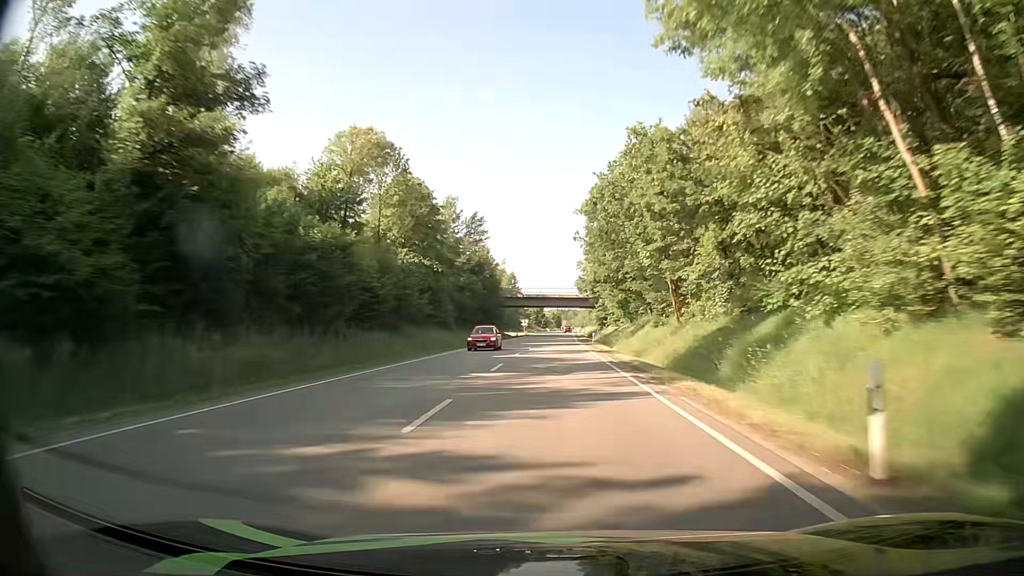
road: primary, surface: asphalt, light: Day
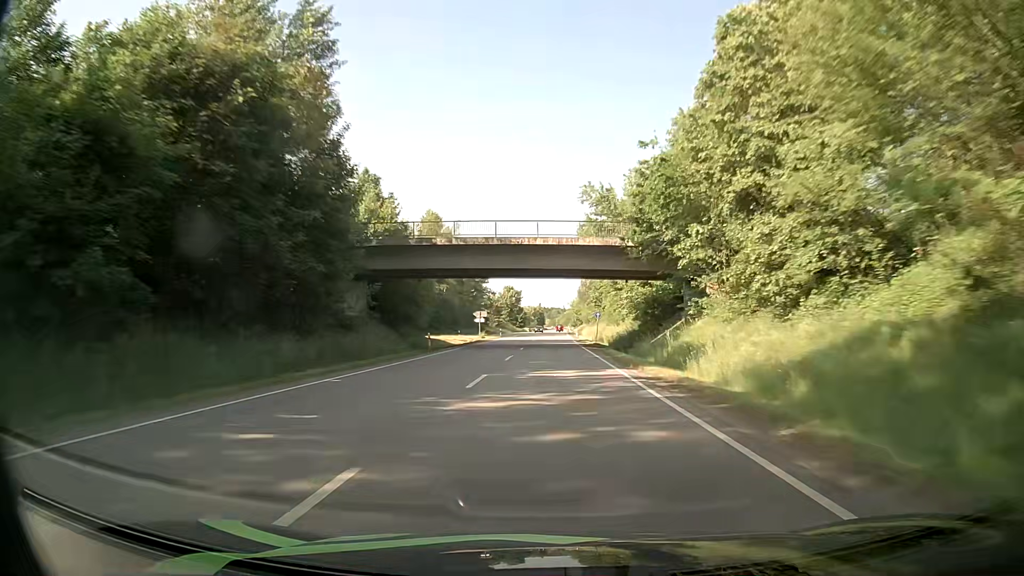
(+0.9, +67.7) m; +2°
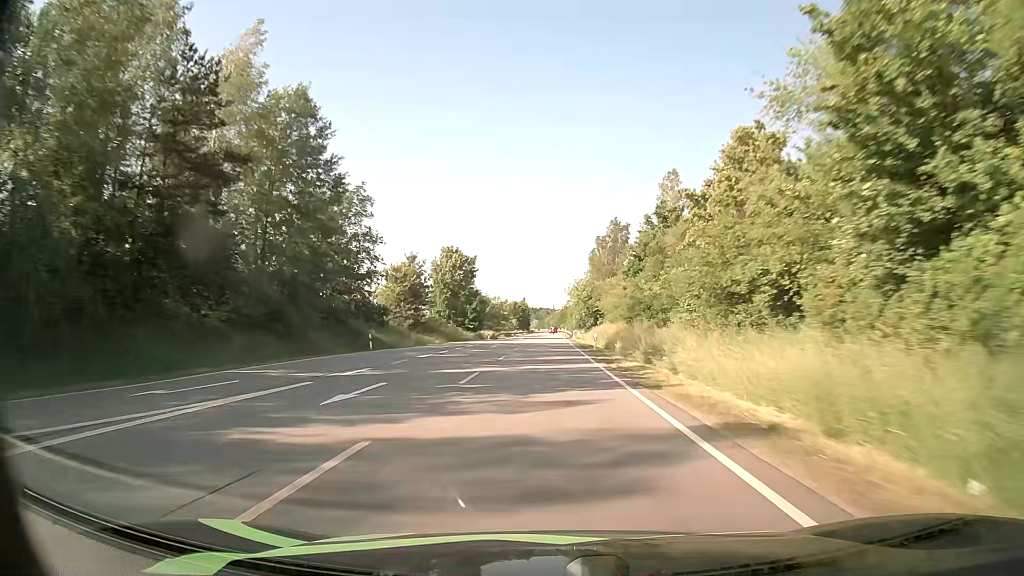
(+0.6, +84.7) m; +1°
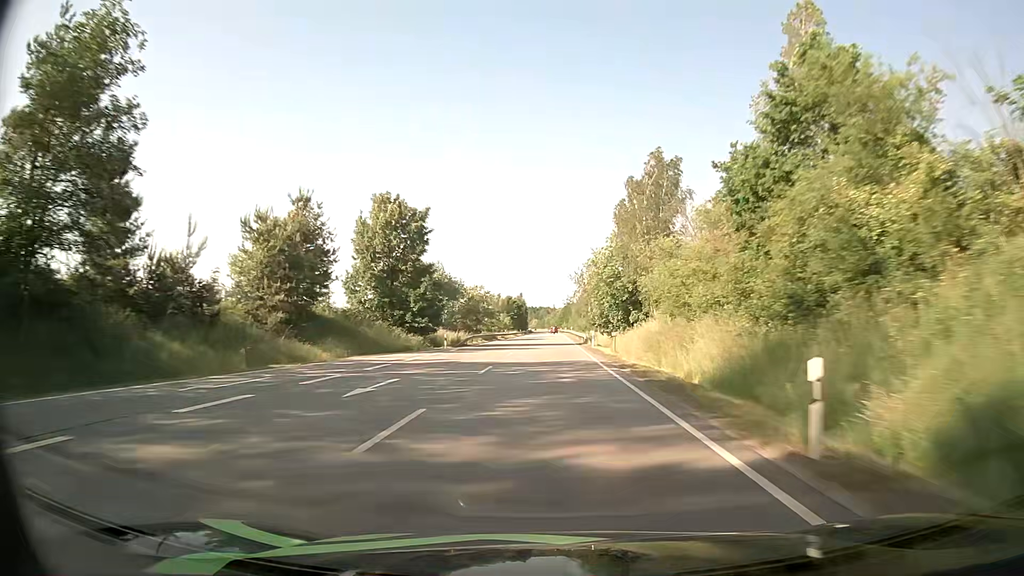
(-0.1, +33.9) m; 0°
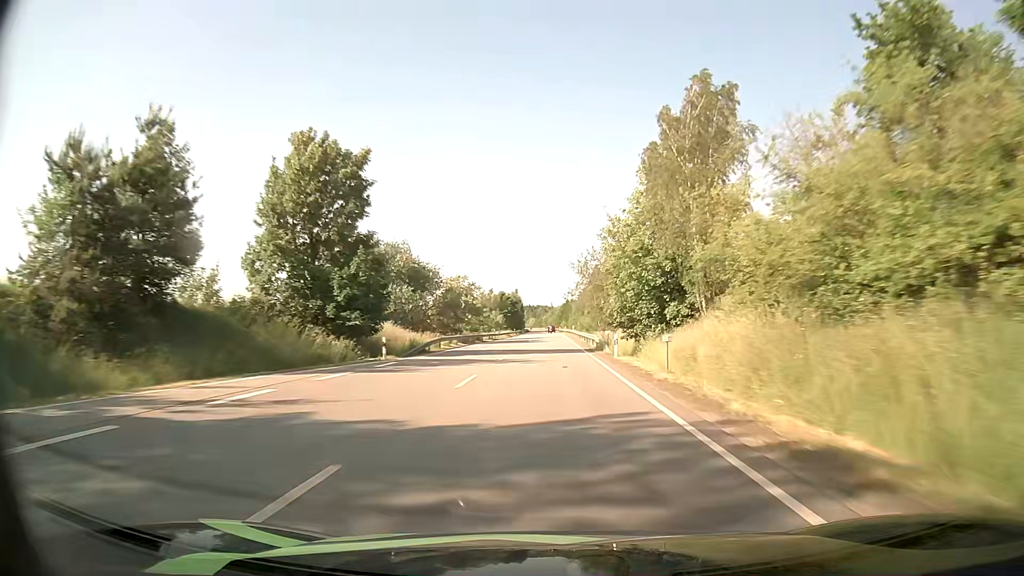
(+0.1, +16.9) m; 0°
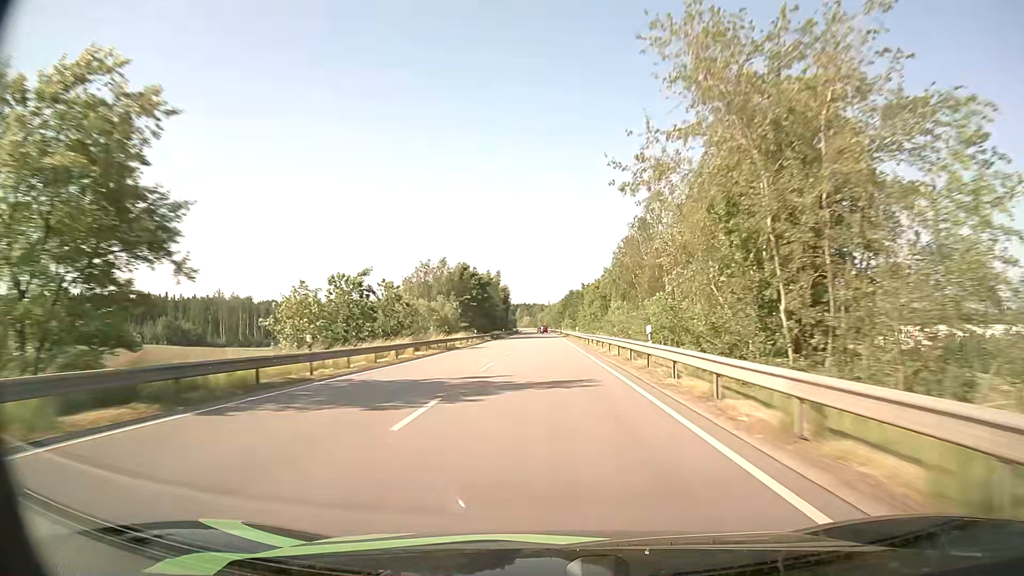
(+0.3, +67.7) m; 0°
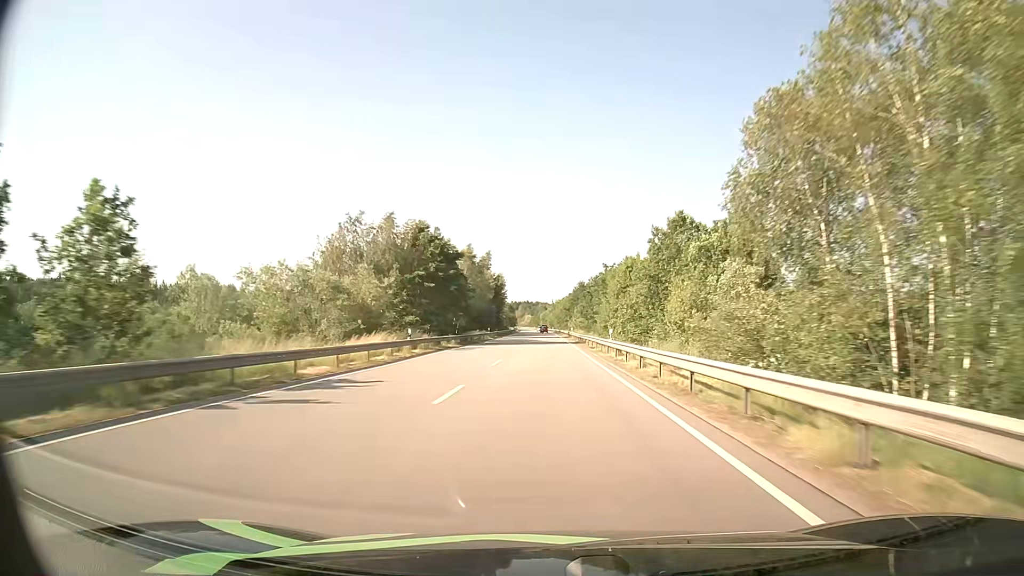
(-0.2, +33.8) m; 0°
(0, +10) (0, +20) (0, +30) (0, +40) (0, +50) (0, +60) (0, +70) (0, +80) (0, +90) (0, +100) m
